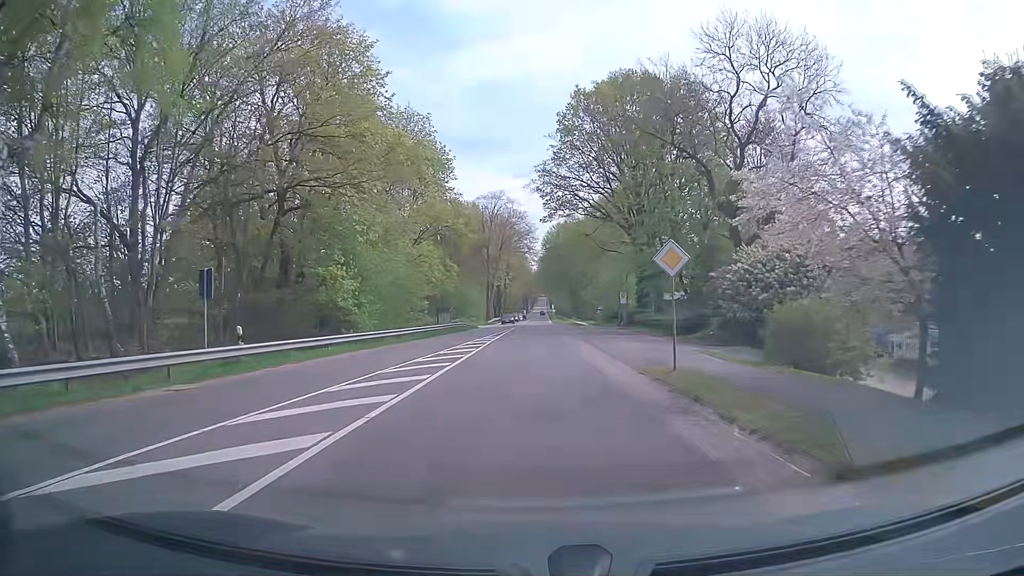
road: primary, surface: asphalt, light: Day
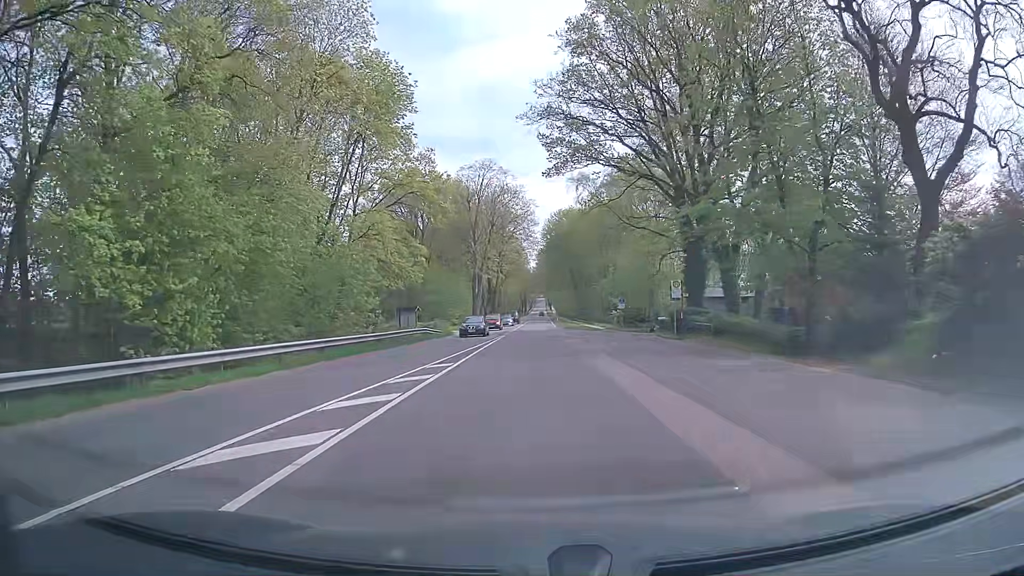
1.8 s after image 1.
(0.0, +22.8) m; 0°
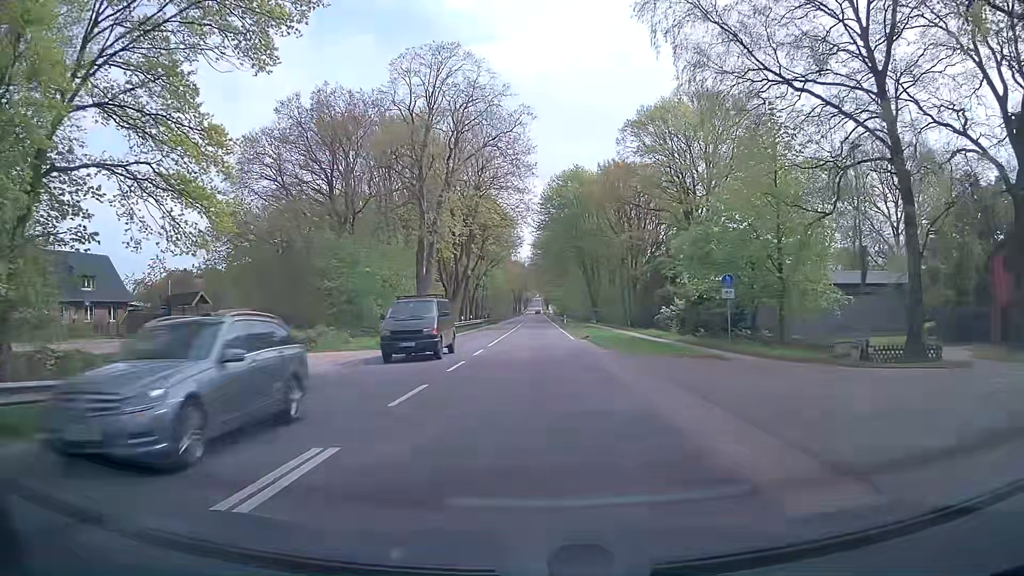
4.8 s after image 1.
(-0.1, +38.0) m; 0°
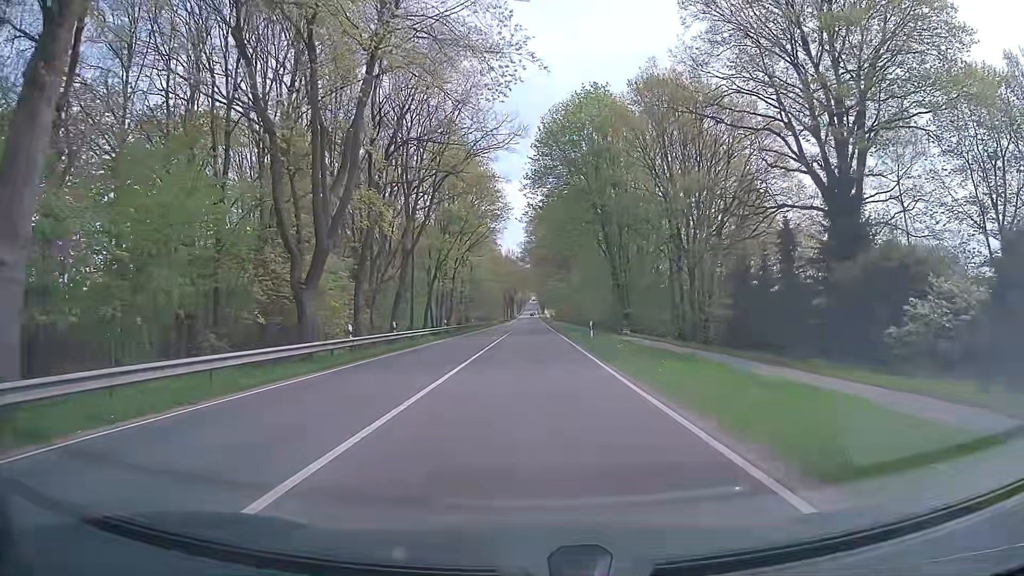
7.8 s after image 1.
(+0.5, +38.0) m; +1°
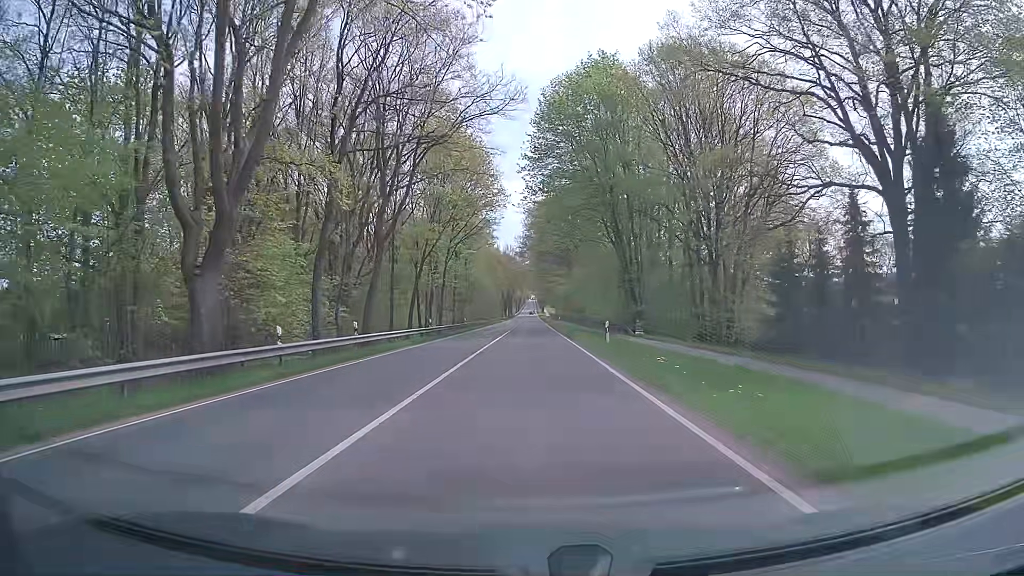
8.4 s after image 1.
(0.0, +7.6) m; 0°
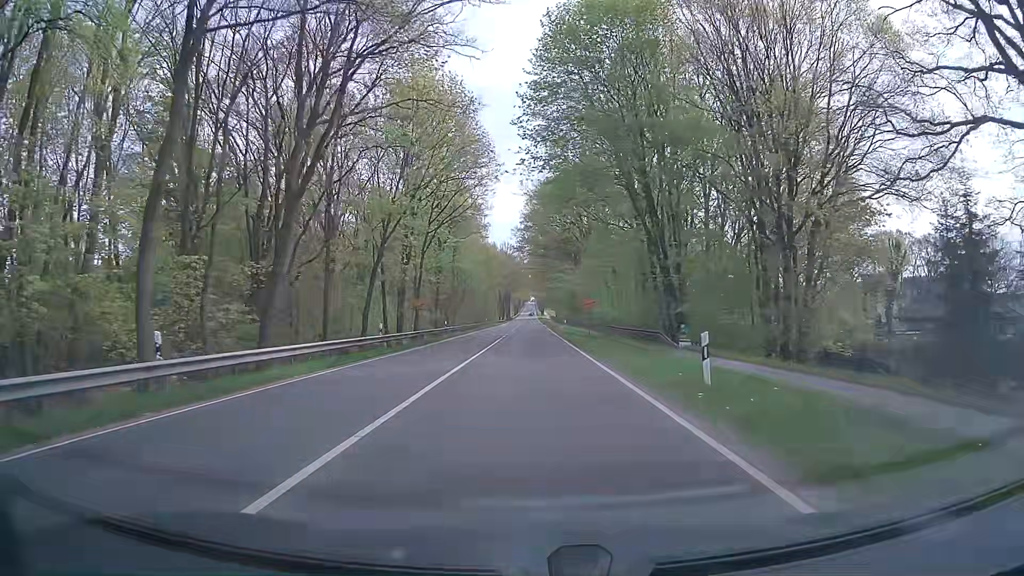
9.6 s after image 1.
(0.0, +15.2) m; 0°
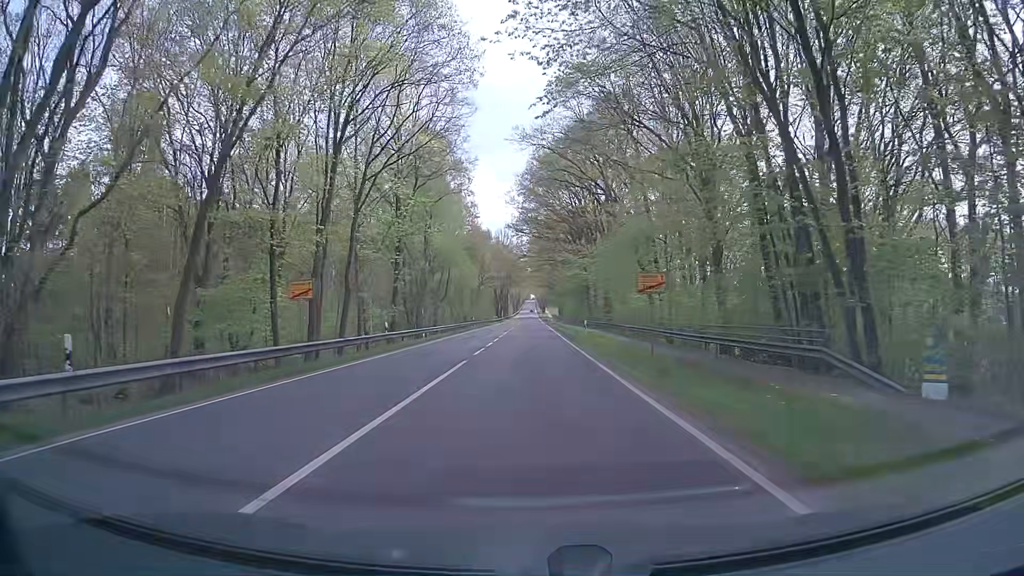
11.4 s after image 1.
(0.0, +22.8) m; 0°
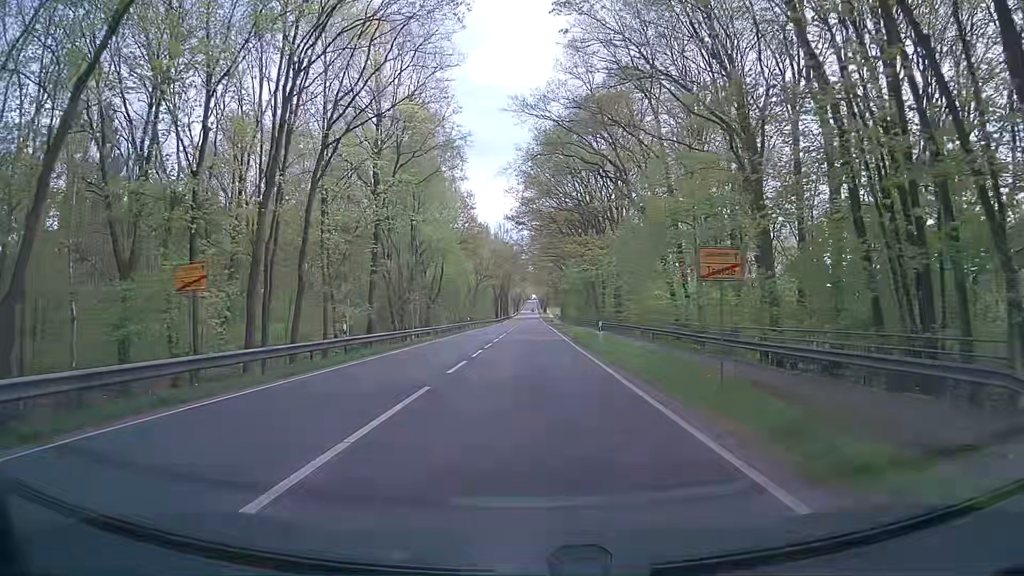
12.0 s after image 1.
(0.0, +7.7) m; 0°
(0, +10) (0, +20) (0, +30) (0, +40) (0, +50) (0, +60) (0, +70) (-1, +80) (-1, +90) (-1, +100) m
